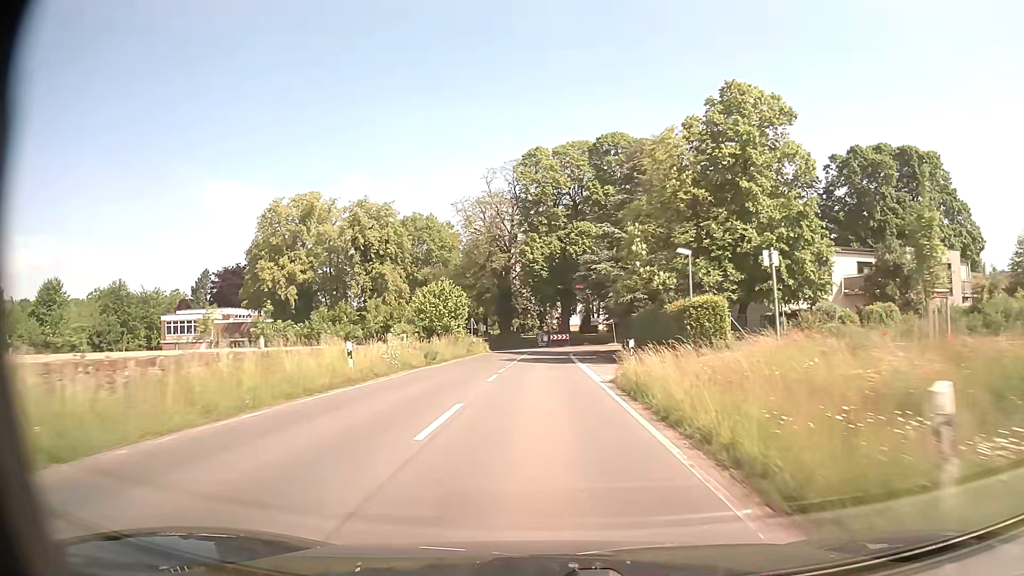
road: secondary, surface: asphalt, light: Day
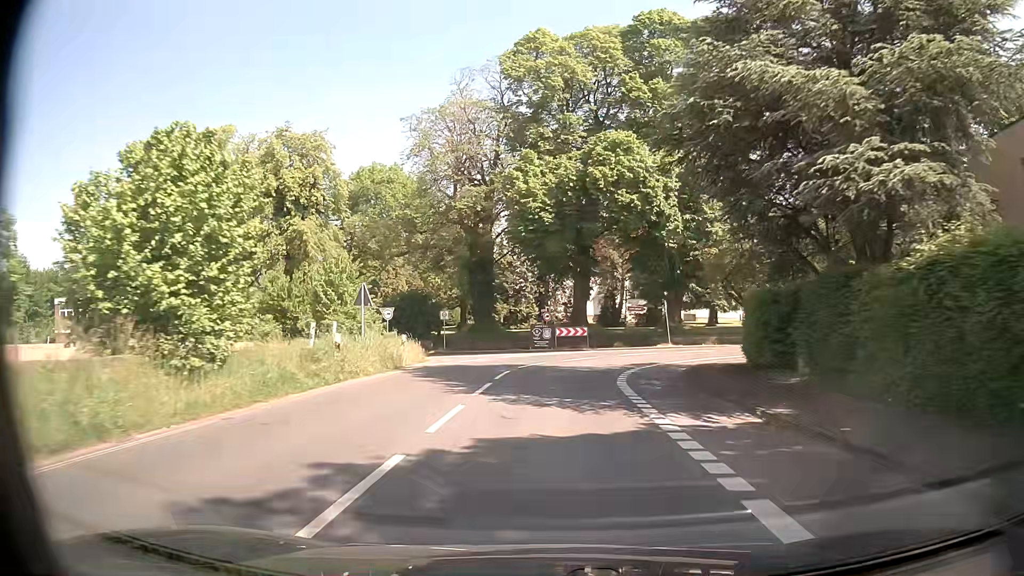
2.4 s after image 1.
(-0.1, +32.8) m; 0°
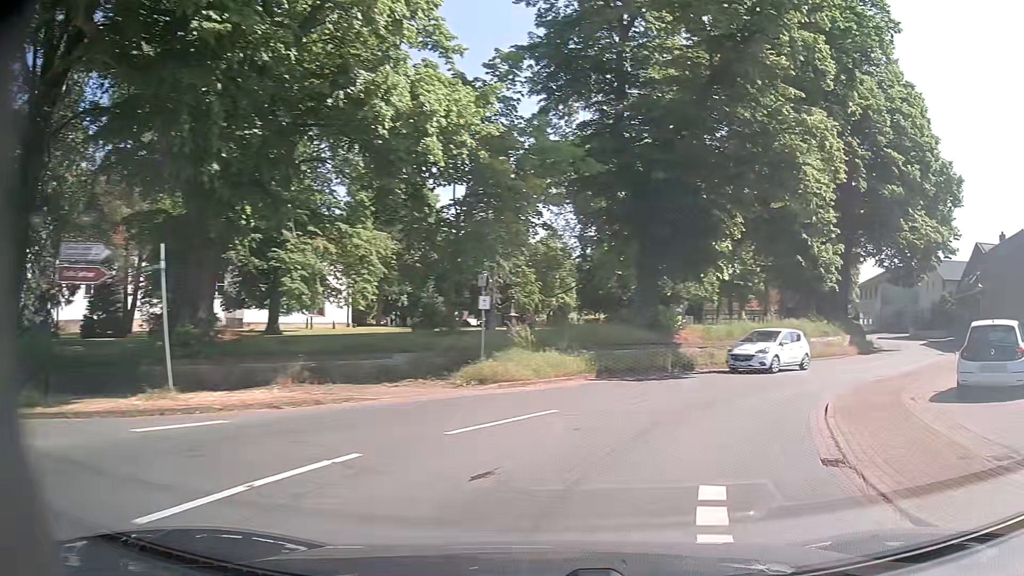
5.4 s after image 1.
(+4.7, +30.0) m; +37°
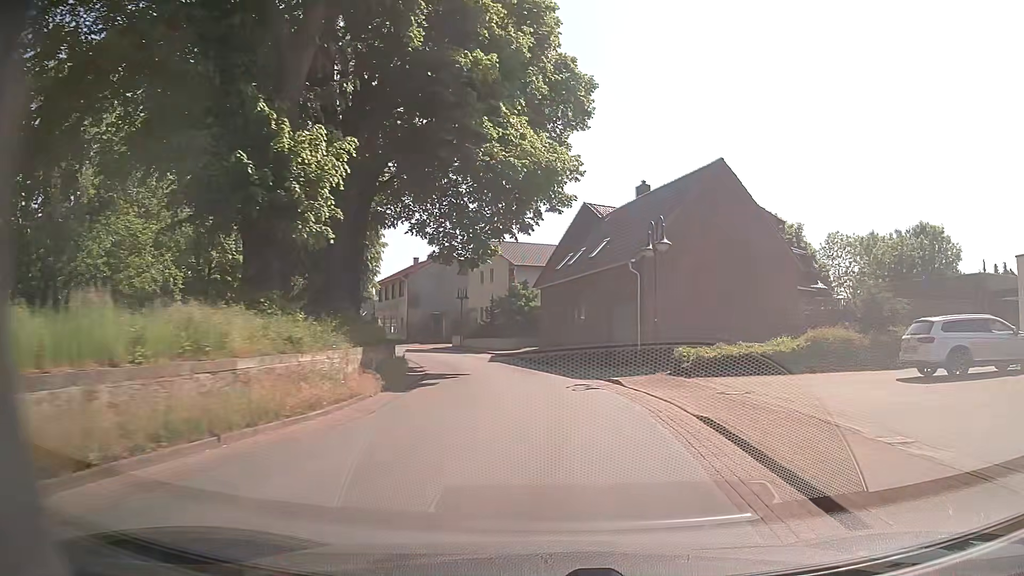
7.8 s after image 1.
(+9.1, +21.1) m; +43°
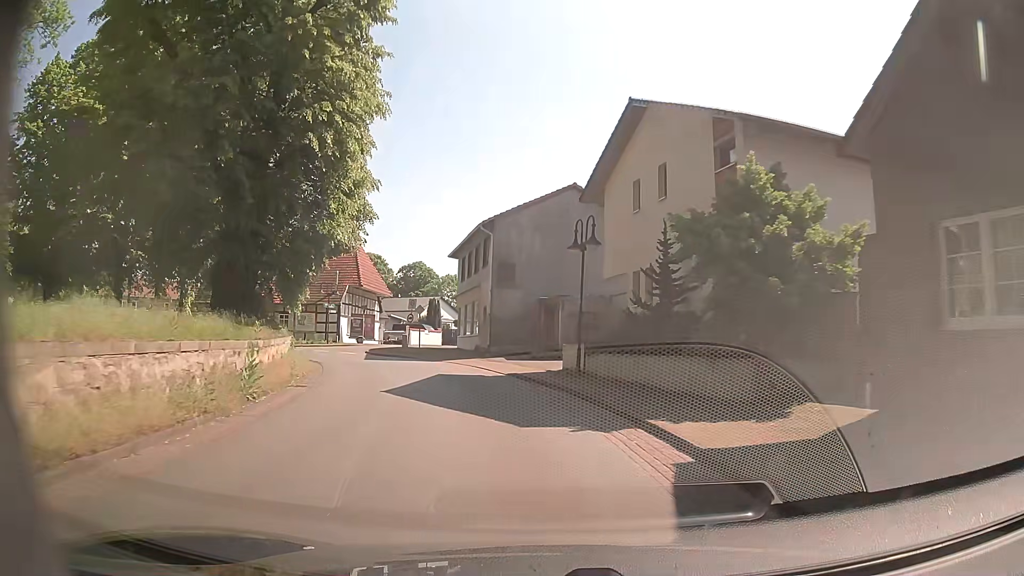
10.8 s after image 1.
(-2.7, +33.5) m; -13°
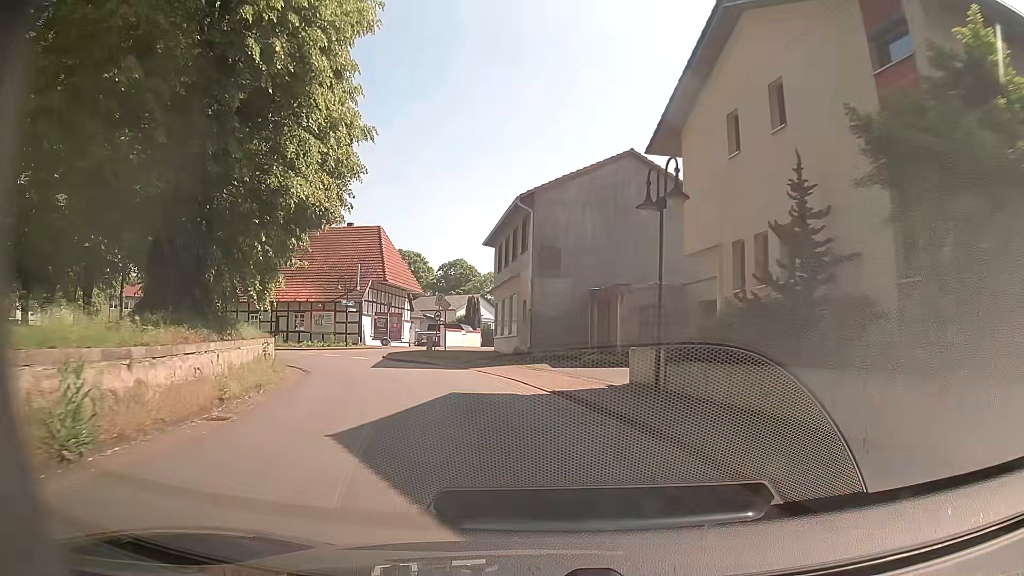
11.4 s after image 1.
(-0.3, +6.6) m; -5°
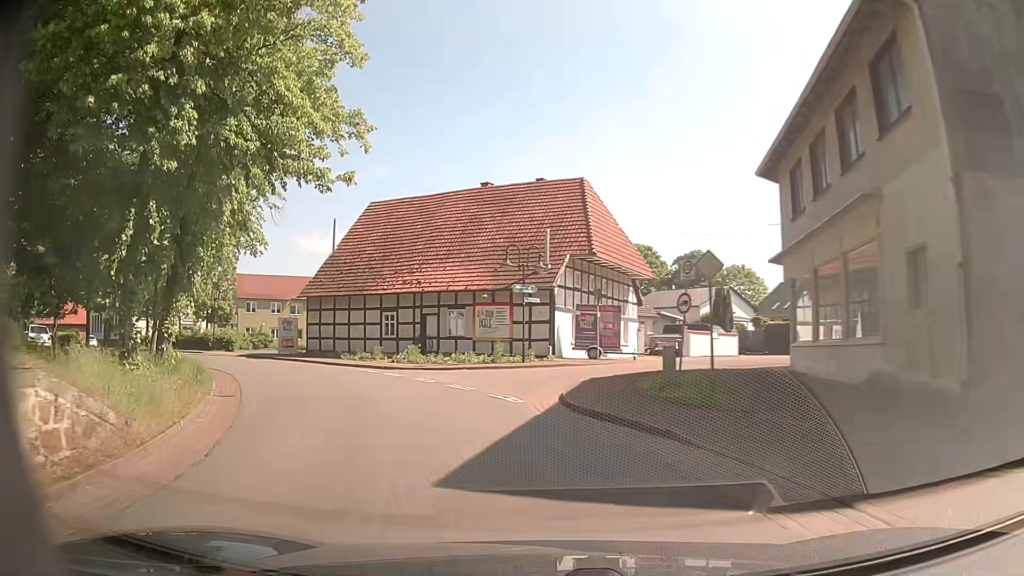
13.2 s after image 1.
(-2.5, +18.7) m; -19°
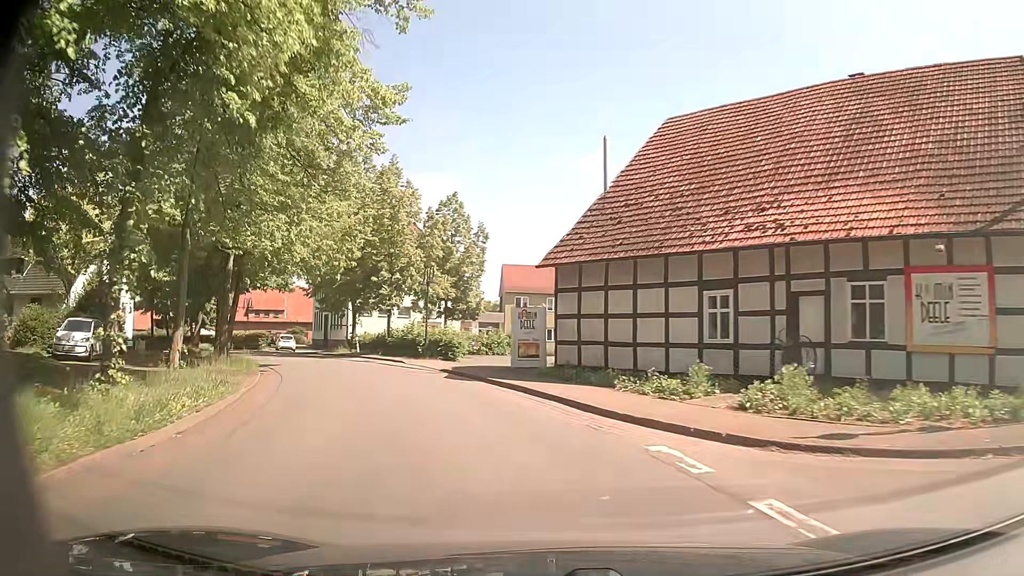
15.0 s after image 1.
(-4.2, +17.5) m; -25°
(-1, +10) (-4, +19) (-8, +29) (-13, +37) (-20, +44) (-28, +51) (-37, +56) (-46, +60) (-55, +64) (-64, +69) m
